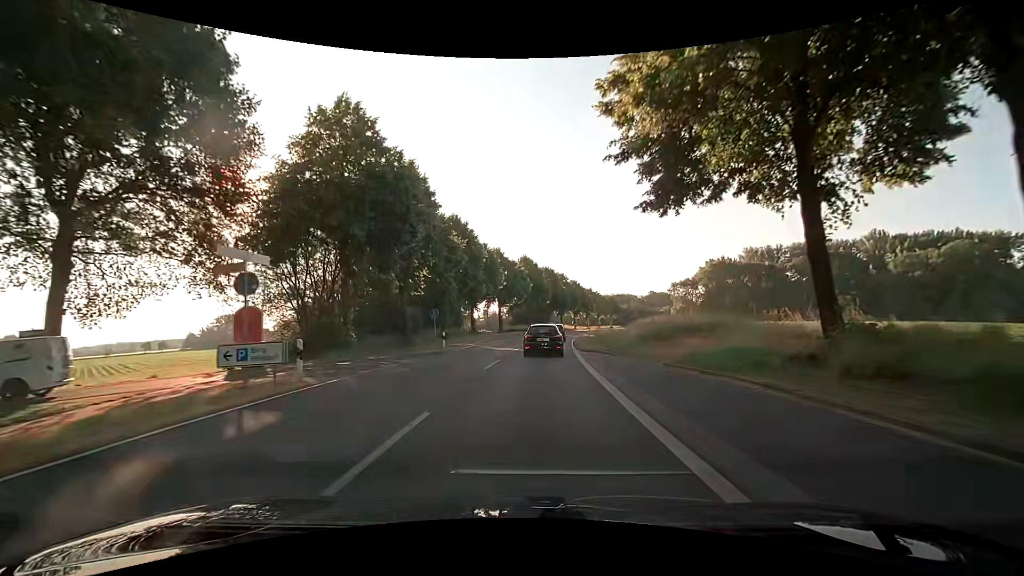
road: secondary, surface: asphalt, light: Day
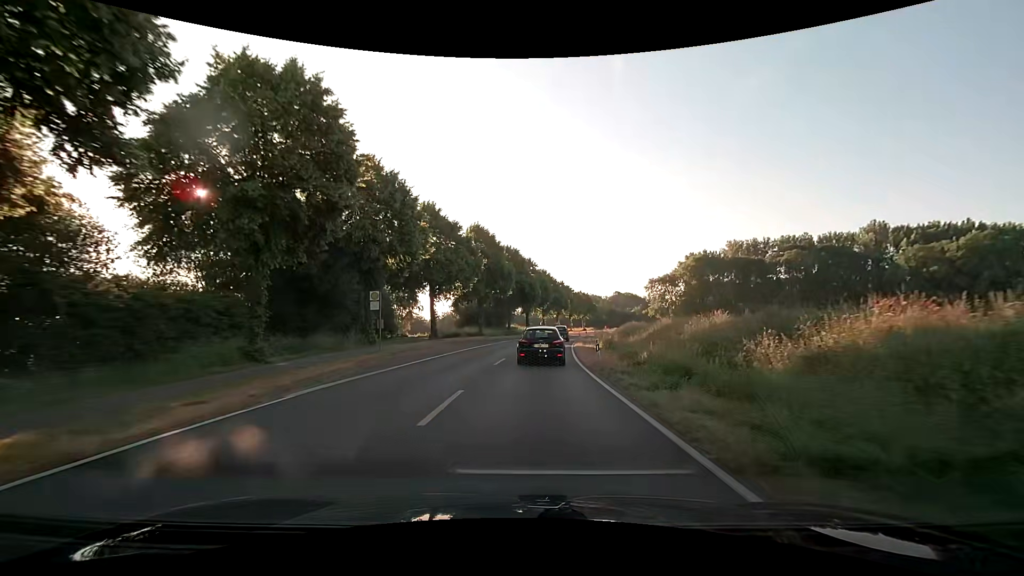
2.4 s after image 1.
(+1.4, +33.0) m; +5°
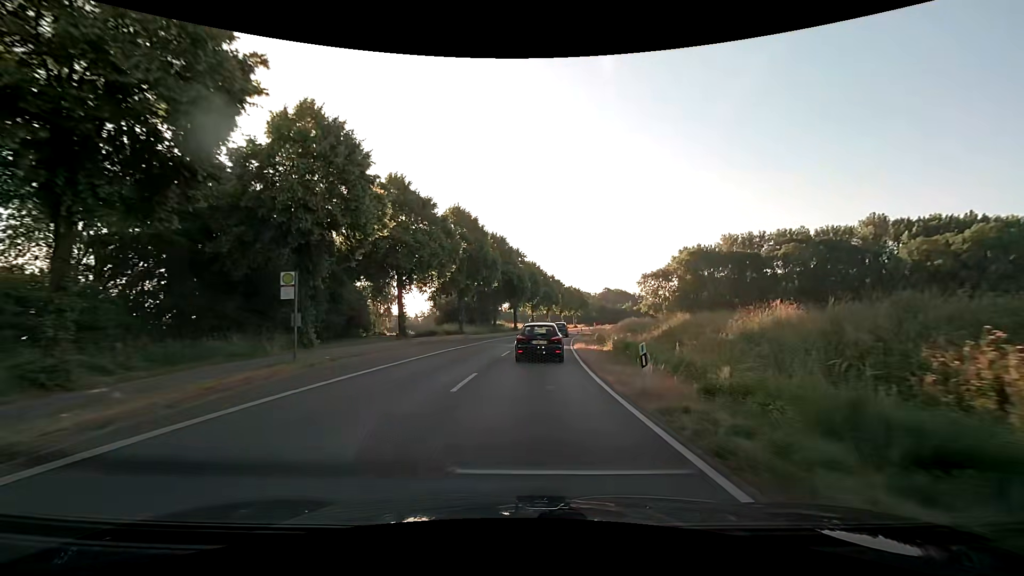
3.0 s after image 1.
(+0.1, +8.8) m; +1°
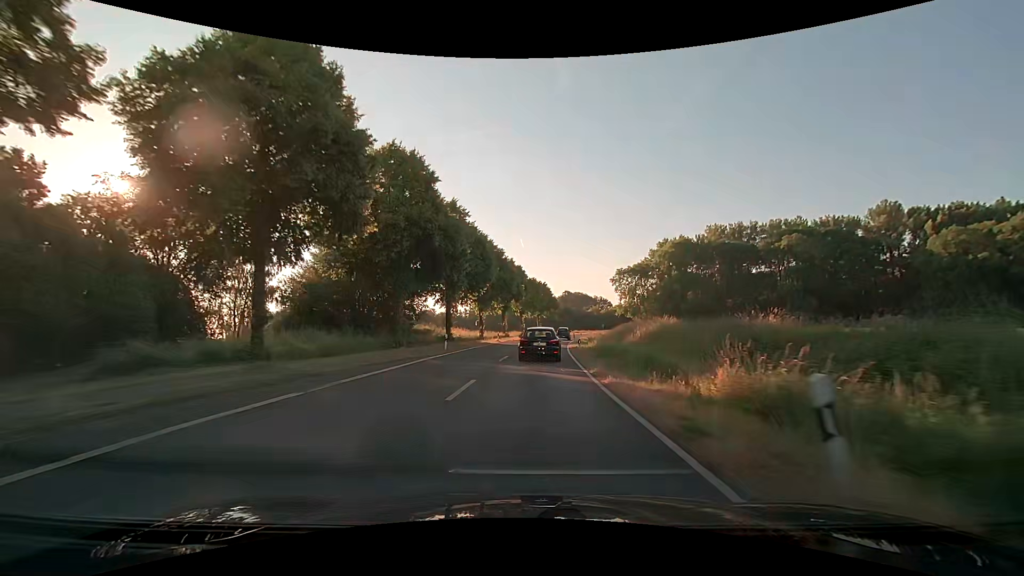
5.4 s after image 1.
(+1.6, +36.7) m; +5°
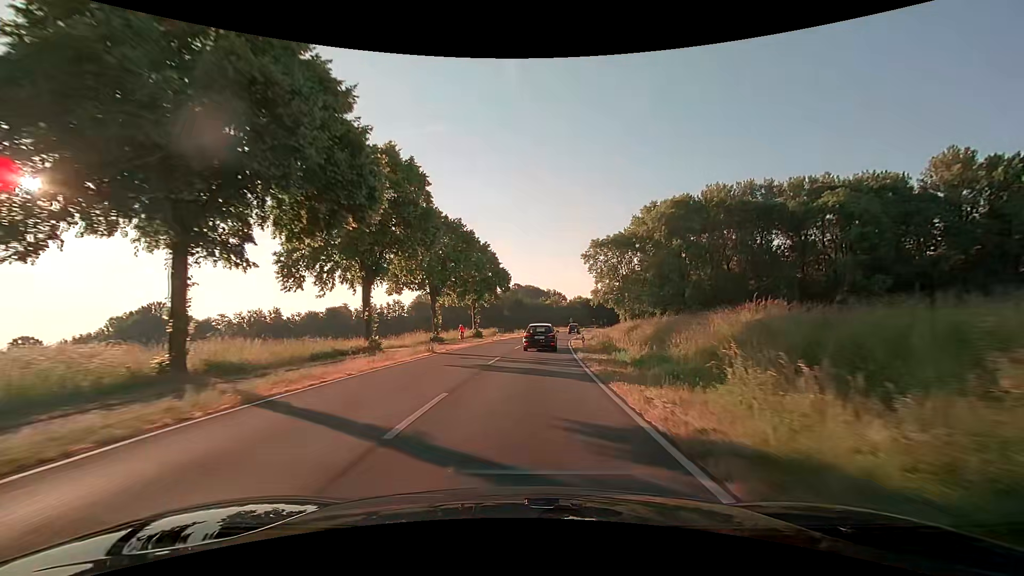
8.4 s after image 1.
(+2.9, +51.6) m; +6°
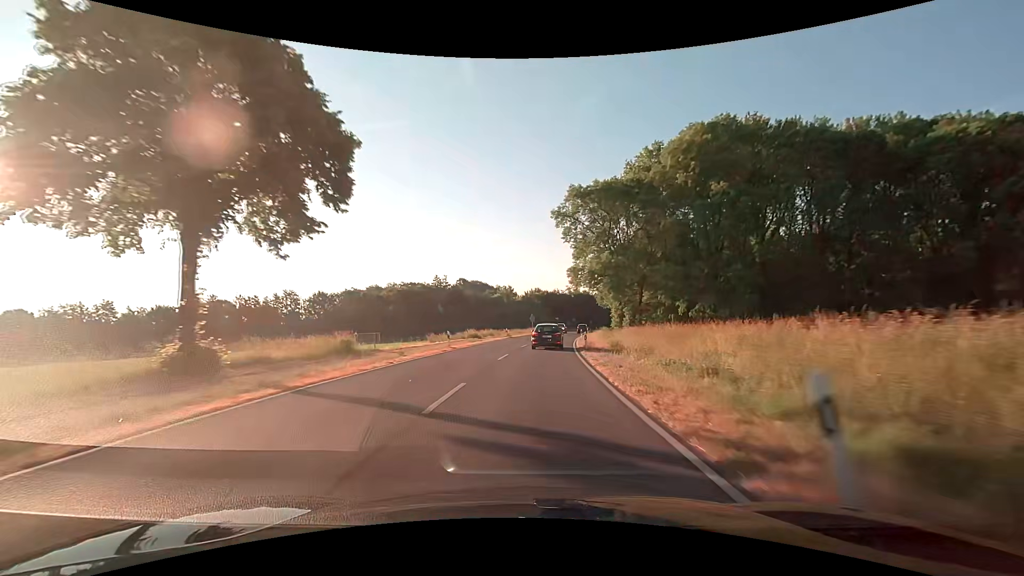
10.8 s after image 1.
(+2.2, +46.4) m; +5°
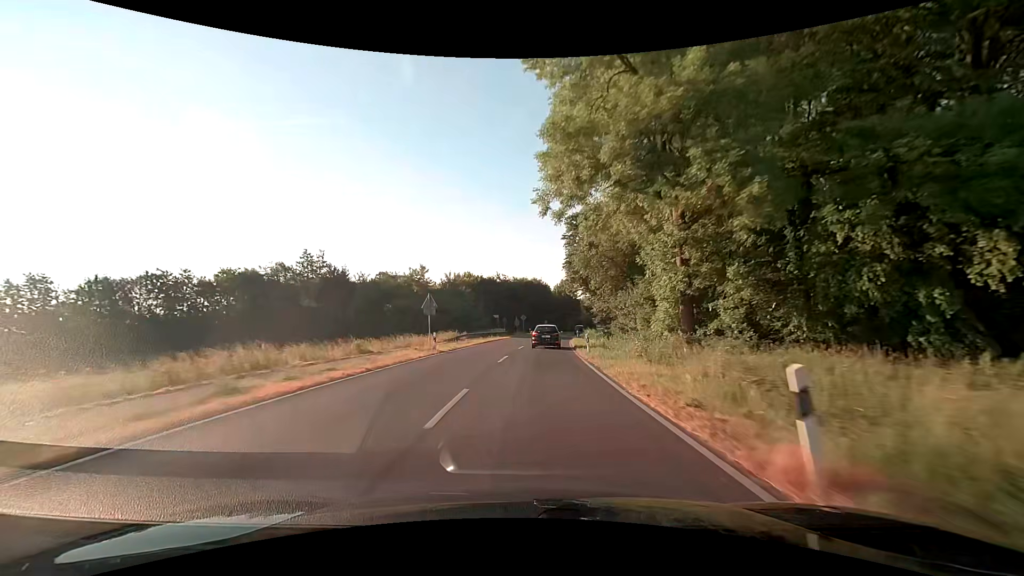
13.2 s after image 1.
(+2.9, +49.0) m; +7°
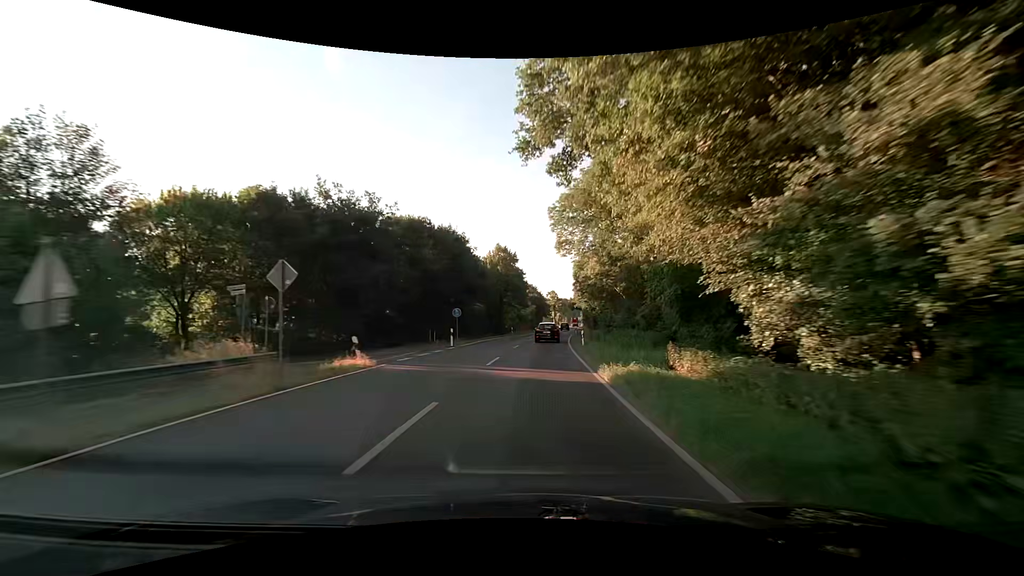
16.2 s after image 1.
(+4.2, +61.6) m; +7°
